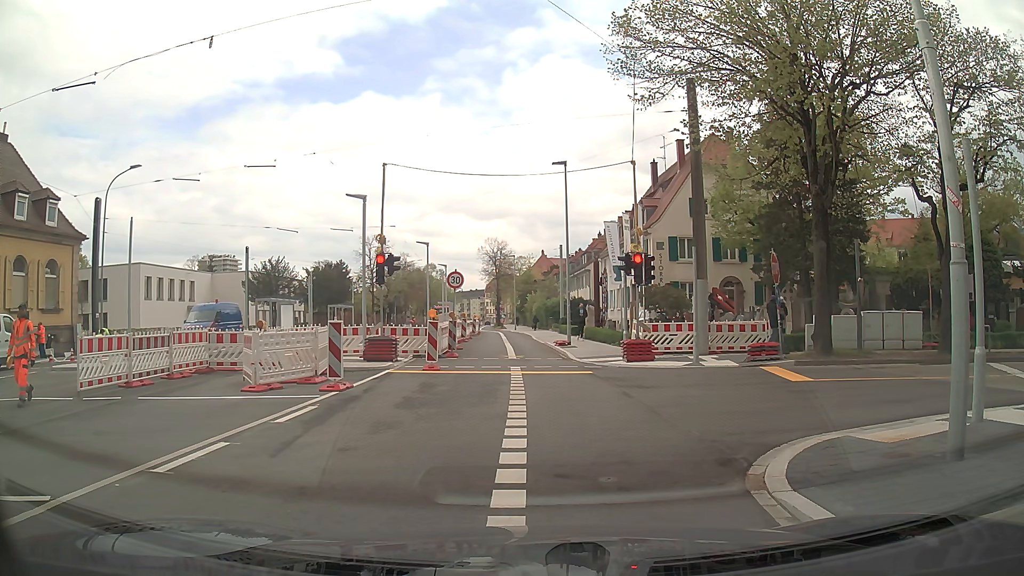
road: secondary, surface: asphalt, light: Day
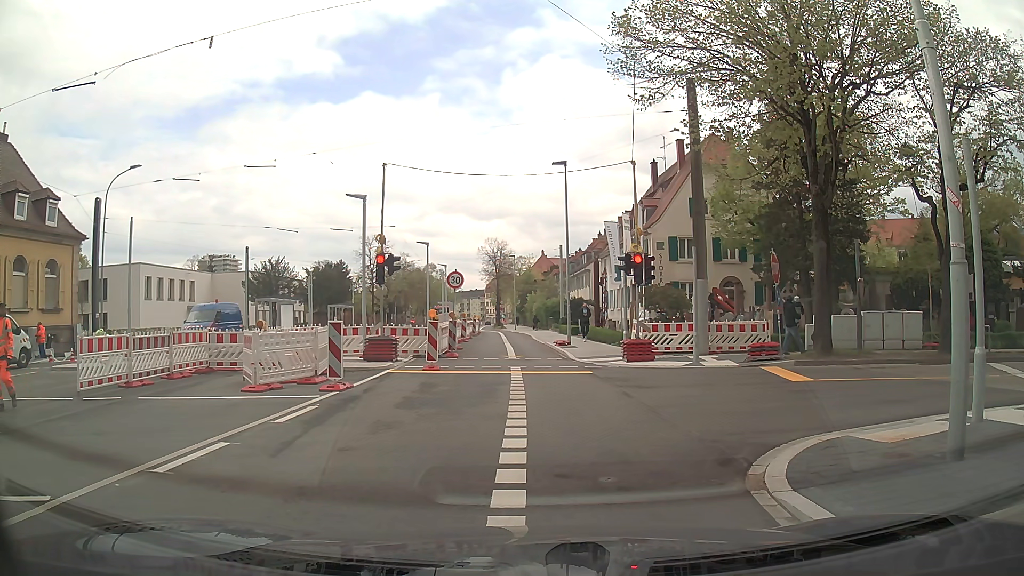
(0.0, 0.0) m; 0°
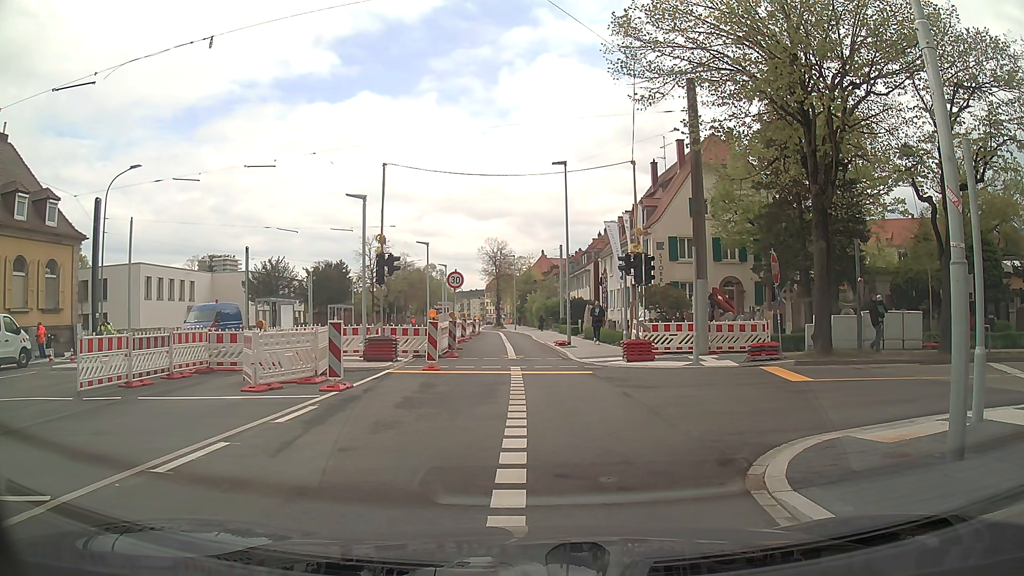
(0.0, 0.0) m; 0°
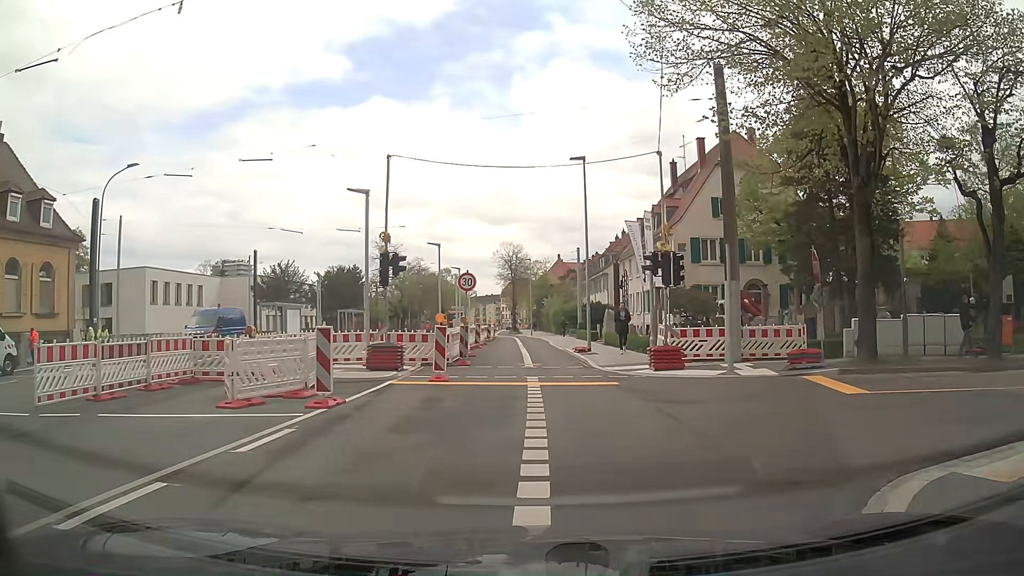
(0.0, +2.0) m; -2°
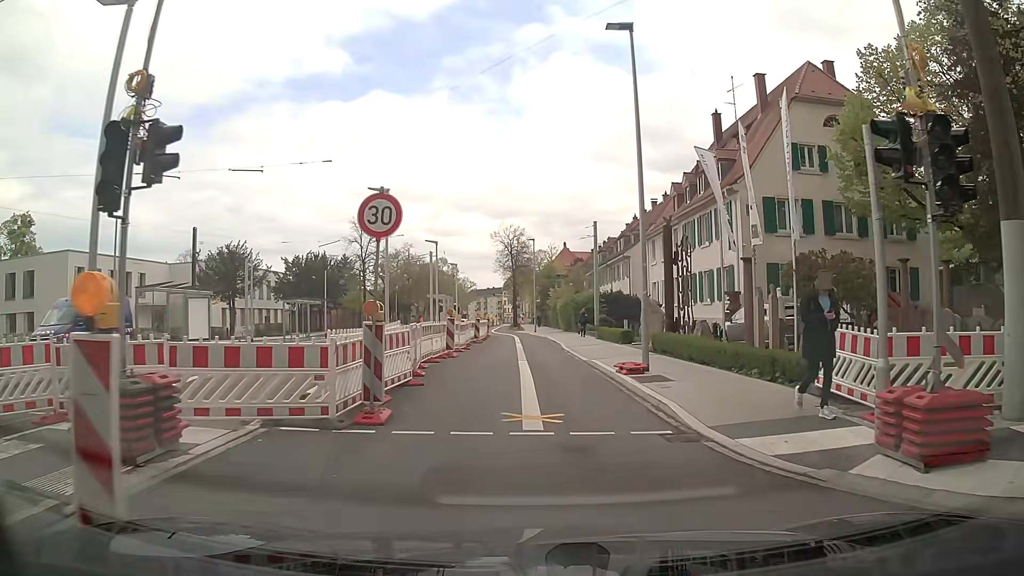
(+0.2, +13.5) m; +1°
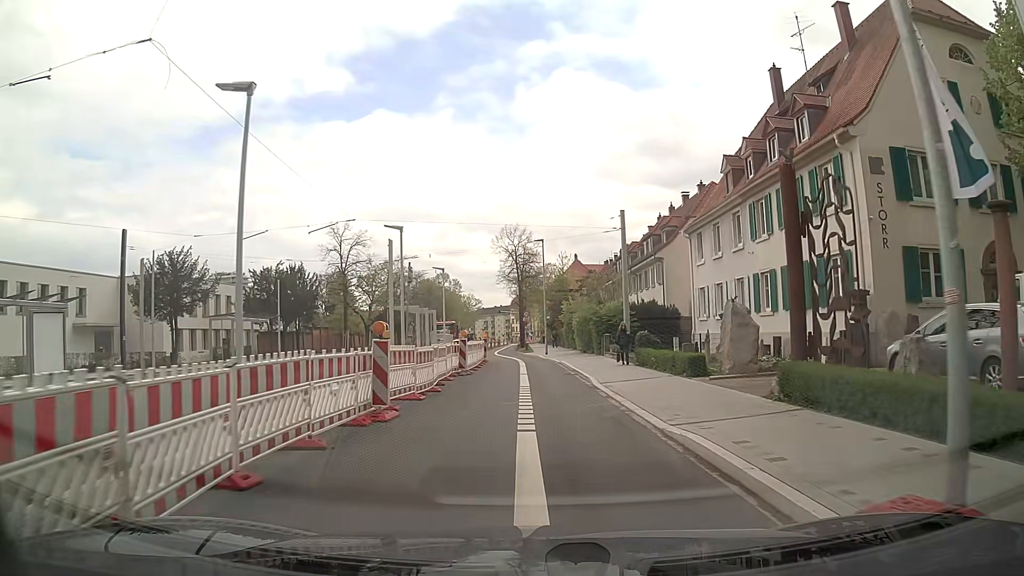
(-0.1, +11.3) m; -2°
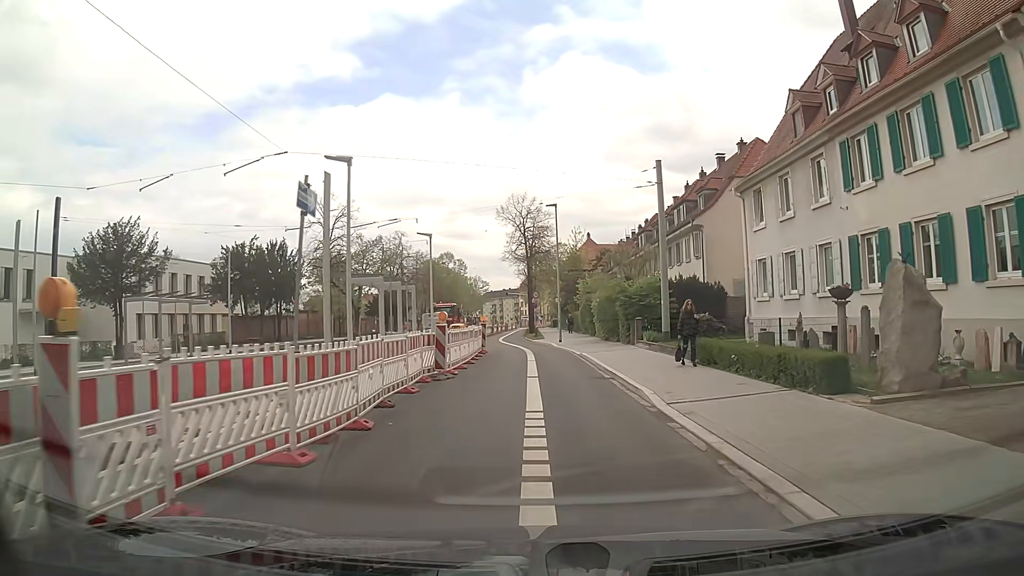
(0.0, +8.1) m; 0°
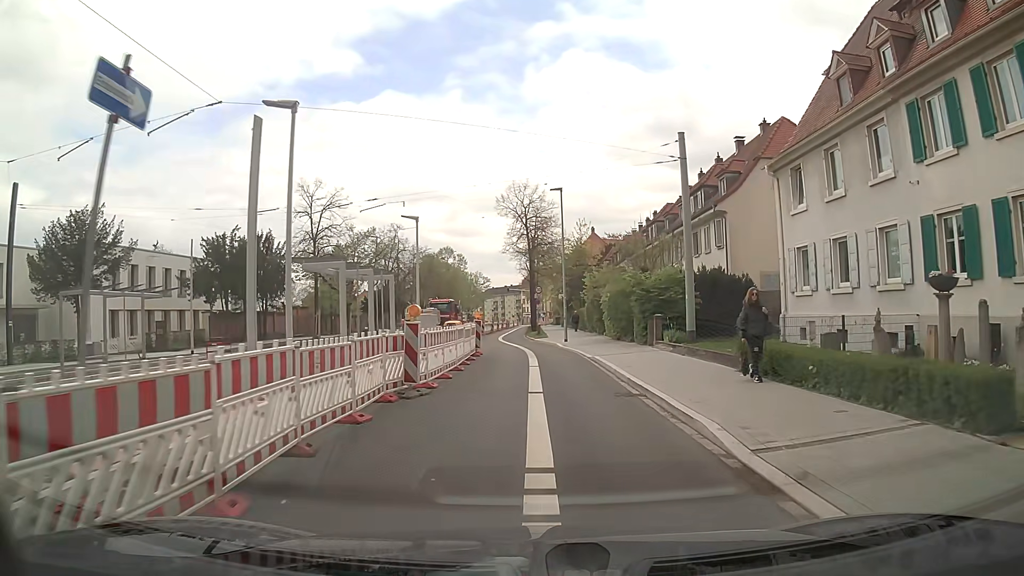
(0.0, +4.1) m; 0°
(0, +10) (0, +20) (0, +30) (-2, +40) (-2, +50) (-2, +60) (-2, +70) (-2, +80) (-2, +90) (-2, +100) m
